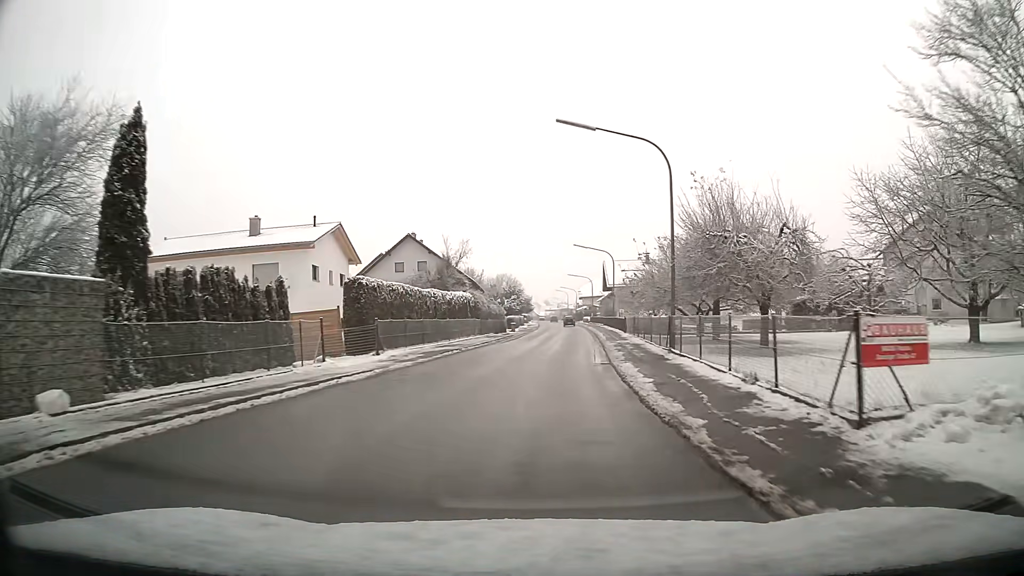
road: tertiary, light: Day
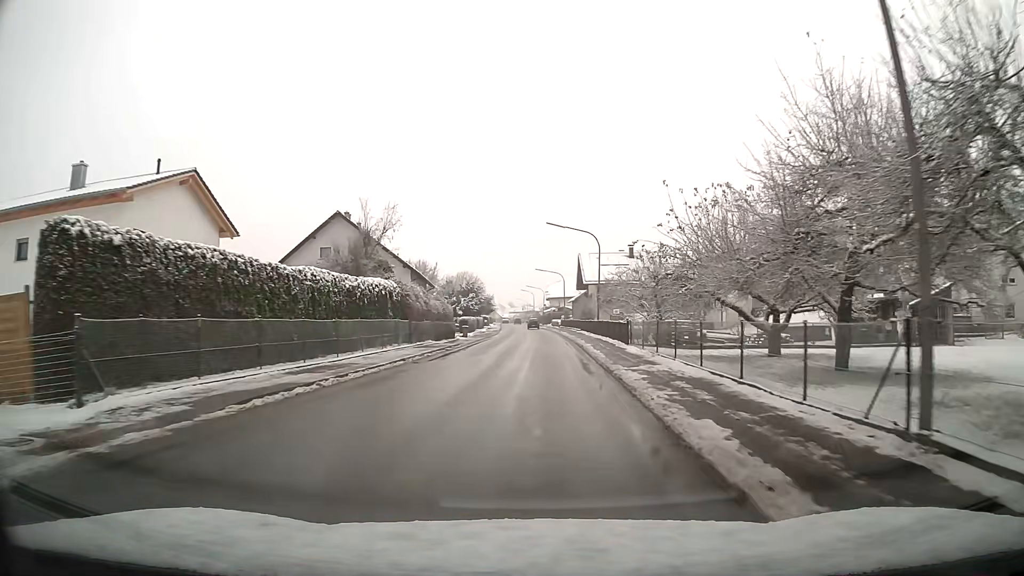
(+0.4, +15.8) m; +3°
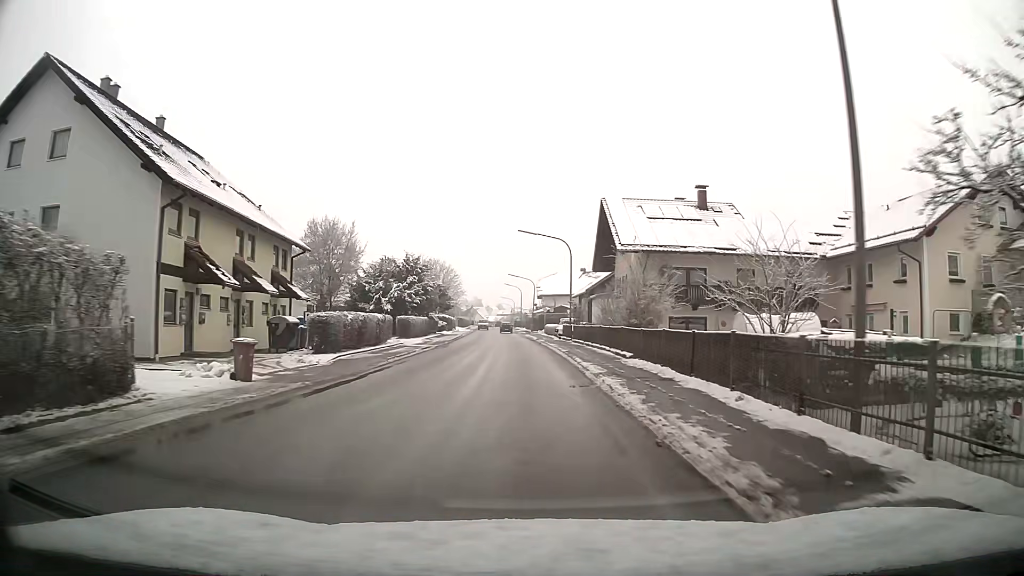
(+0.5, +39.5) m; 0°
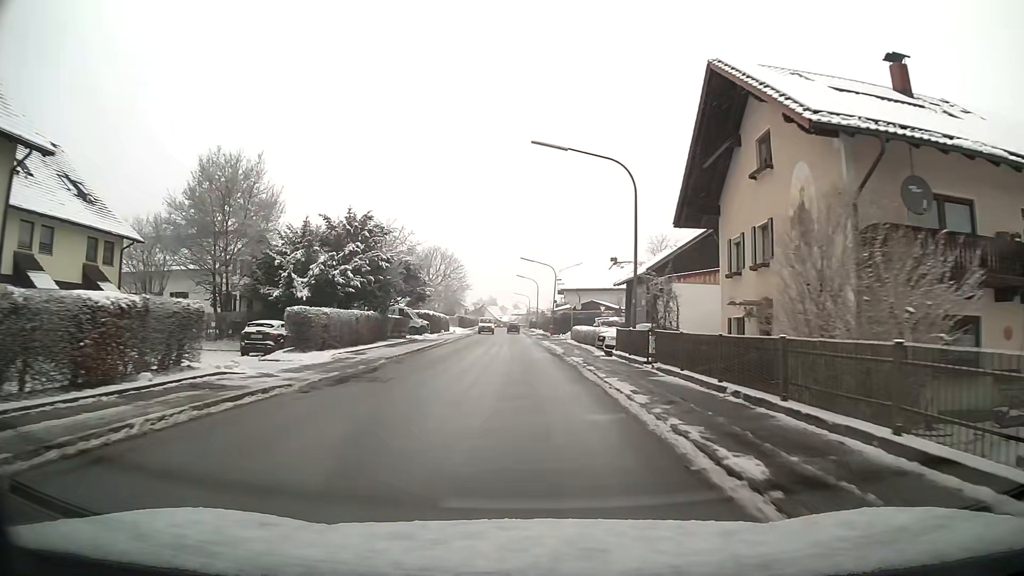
(-0.3, +23.4) m; -1°
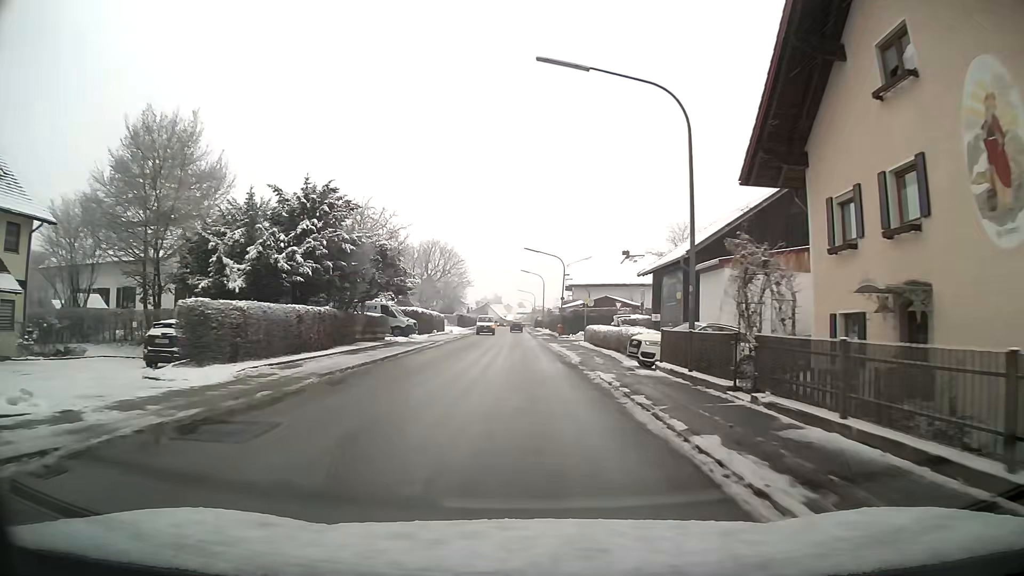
(0.0, +7.8) m; -1°
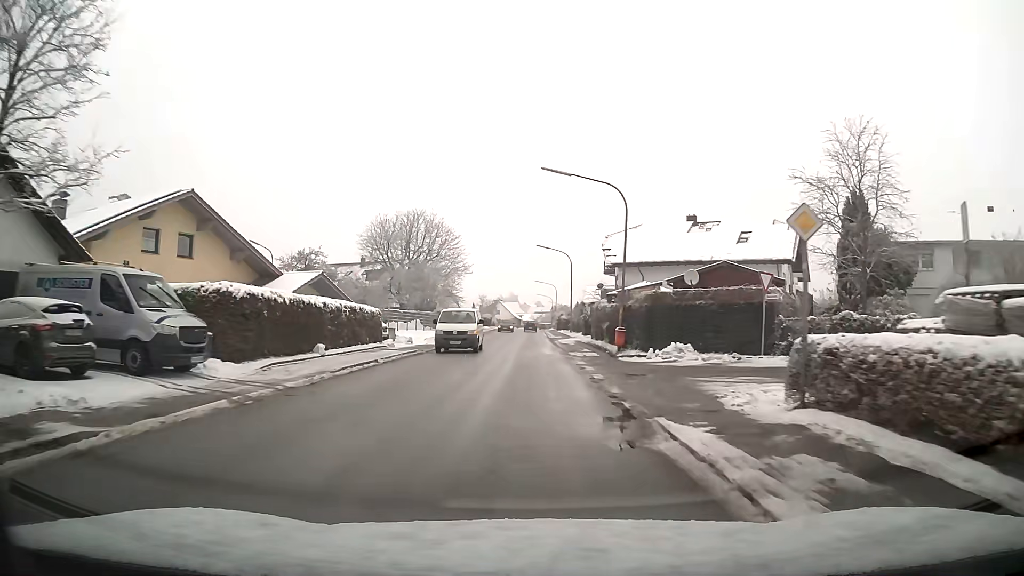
(+0.1, +31.5) m; -1°
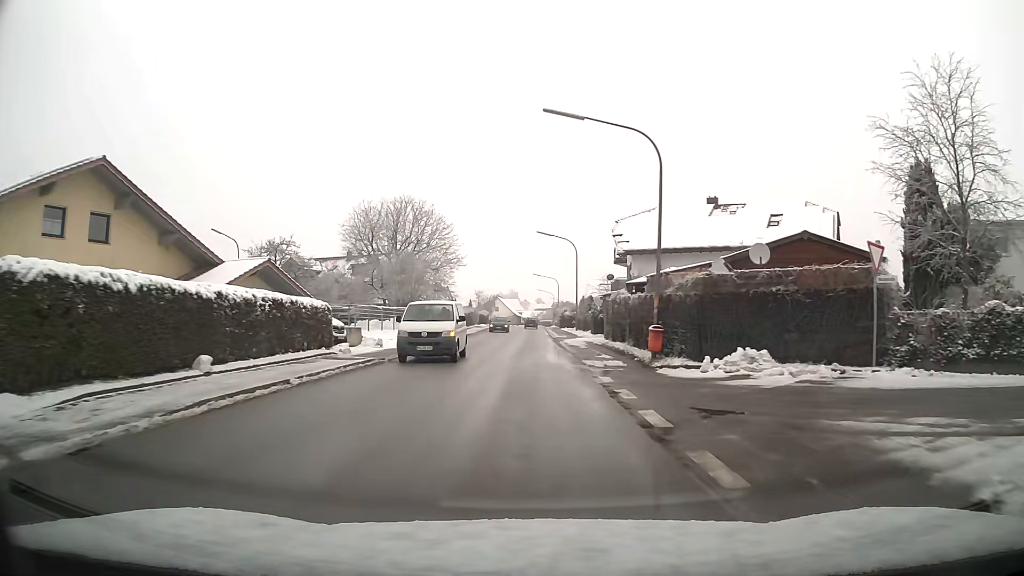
(0.0, +7.9) m; 0°
